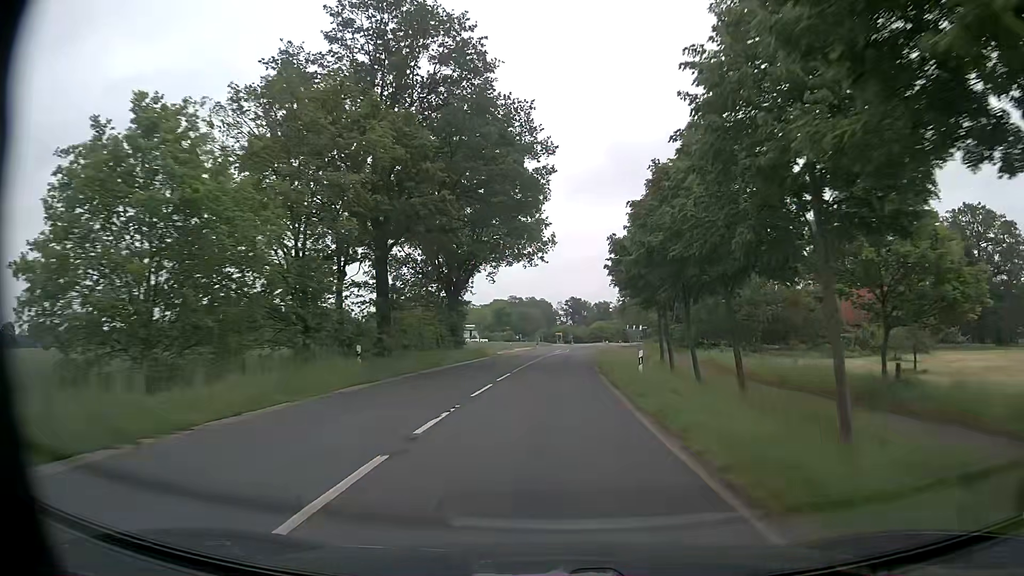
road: secondary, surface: asphalt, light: Day
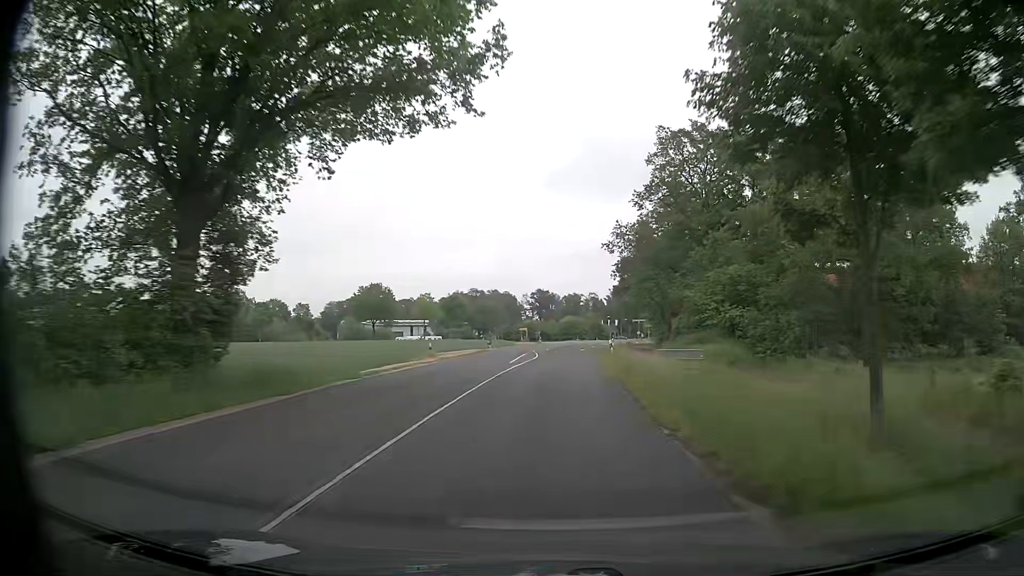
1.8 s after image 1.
(+0.6, +33.7) m; +3°
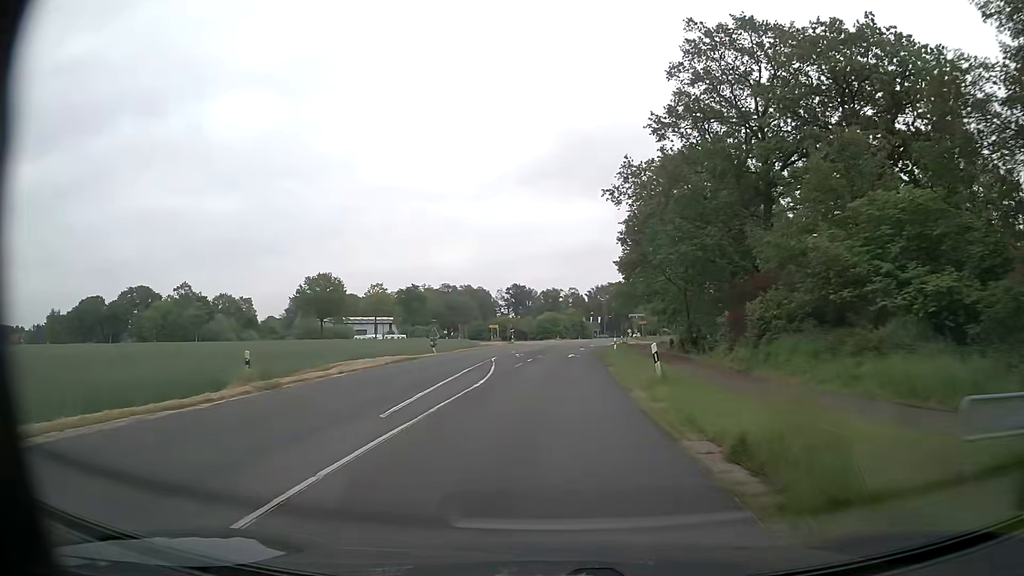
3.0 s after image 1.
(+0.1, +22.5) m; +1°
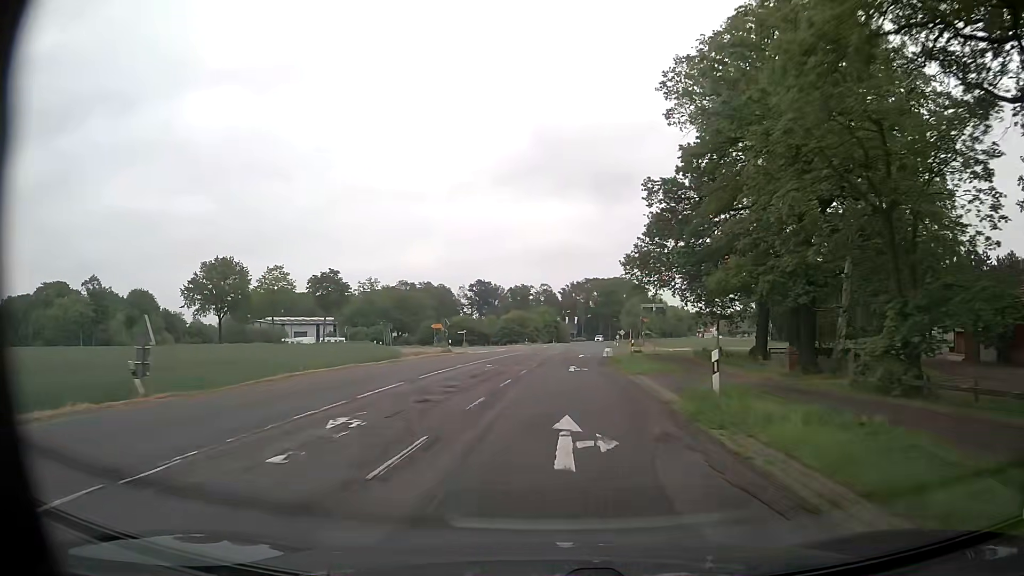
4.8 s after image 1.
(+0.7, +33.8) m; +2°
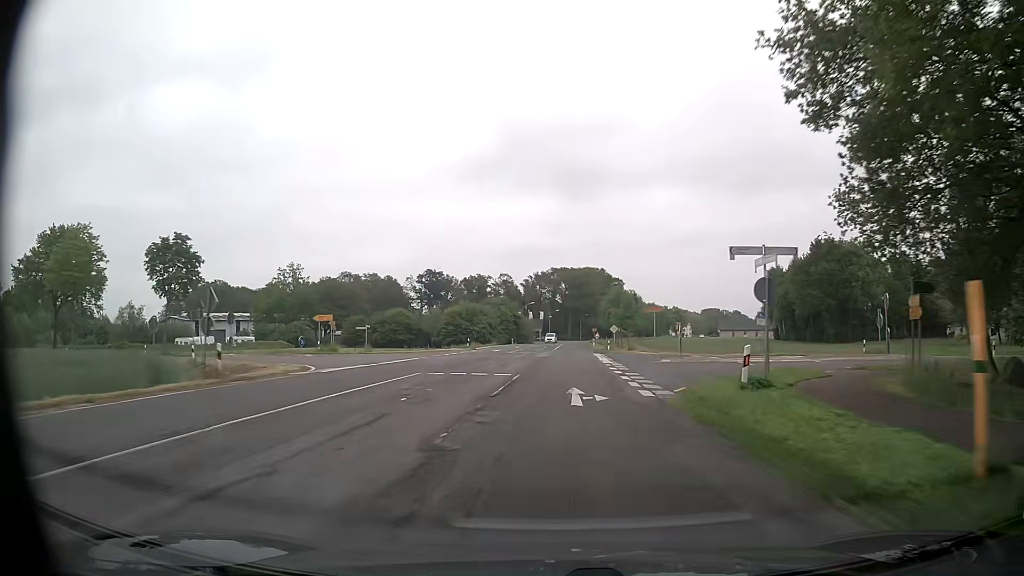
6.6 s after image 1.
(+0.9, +33.8) m; +3°
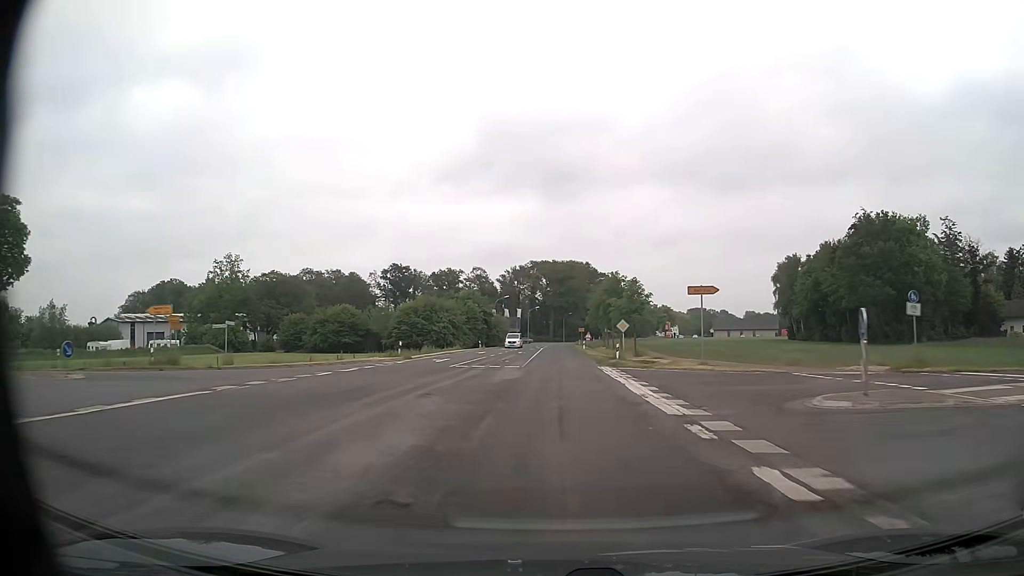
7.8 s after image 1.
(+0.3, +22.6) m; +1°
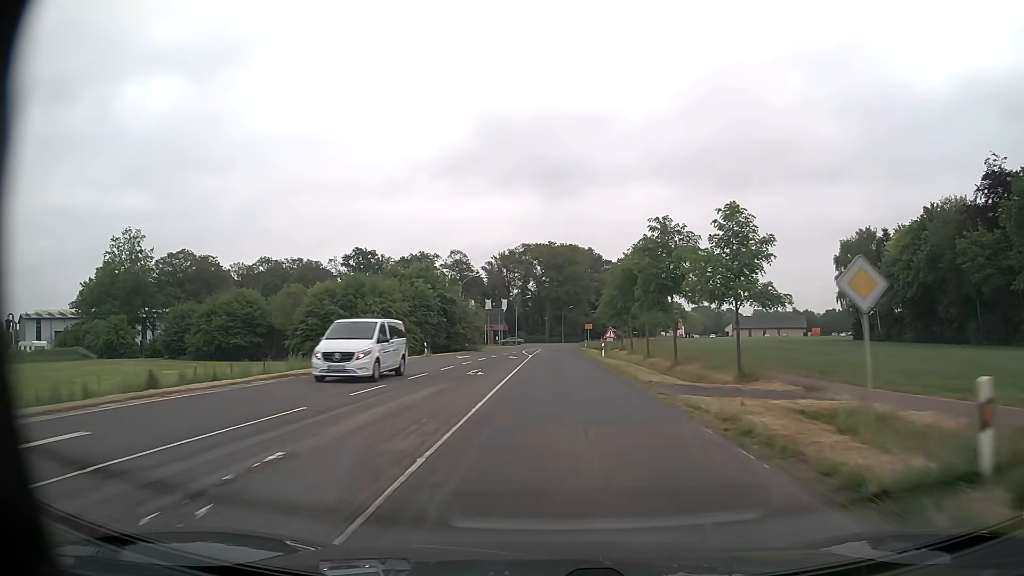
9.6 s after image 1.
(+0.2, +34.0) m; 0°
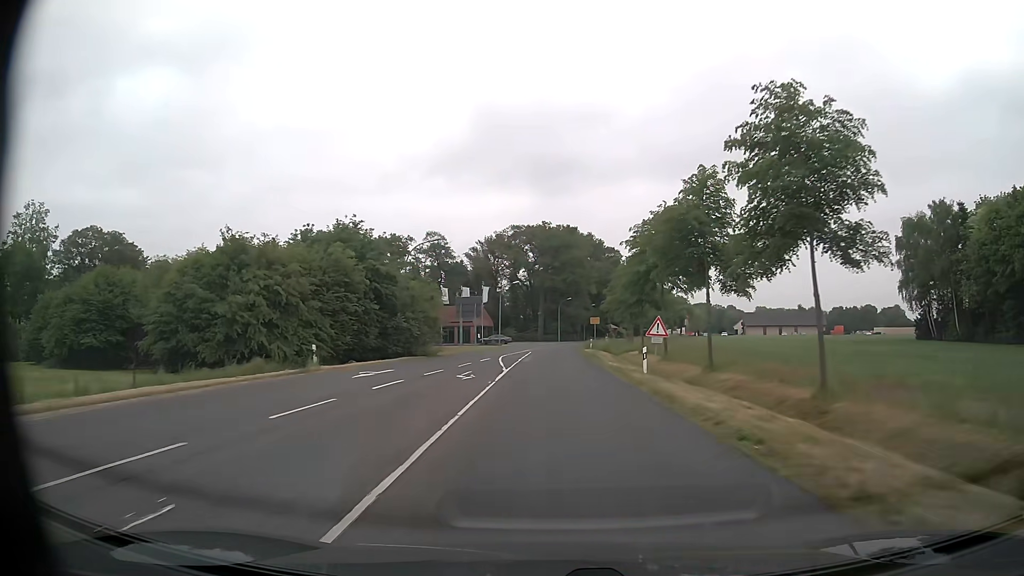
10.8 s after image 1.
(0.0, +22.6) m; +1°
(0, +10) (0, +20) (0, +30) (0, +40) (0, +50) (0, +60) (+1, +70) (+2, +80) (+3, +90) (+5, +100) m
